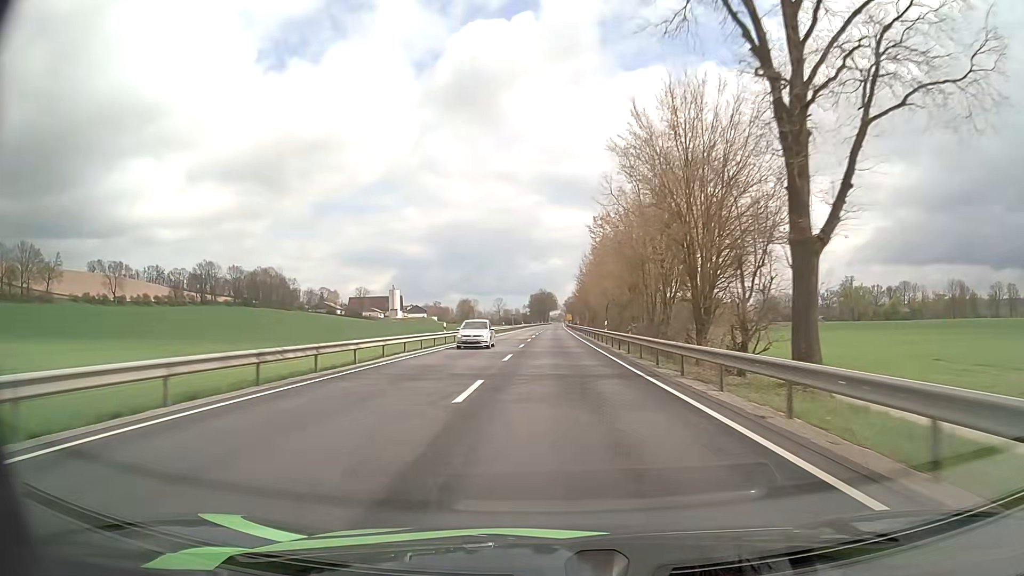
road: primary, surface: asphalt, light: Day
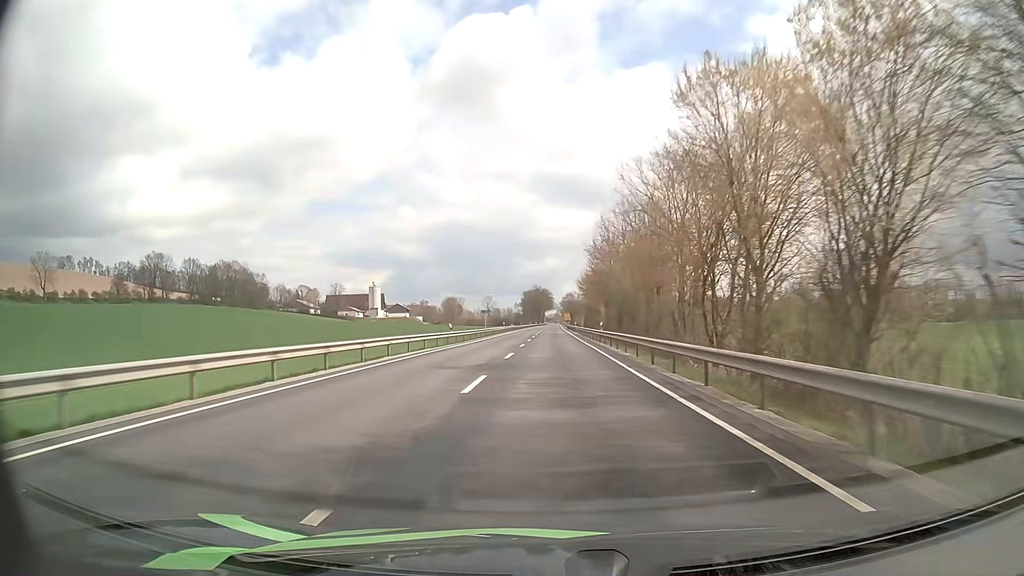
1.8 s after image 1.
(0.0, +47.0) m; 0°
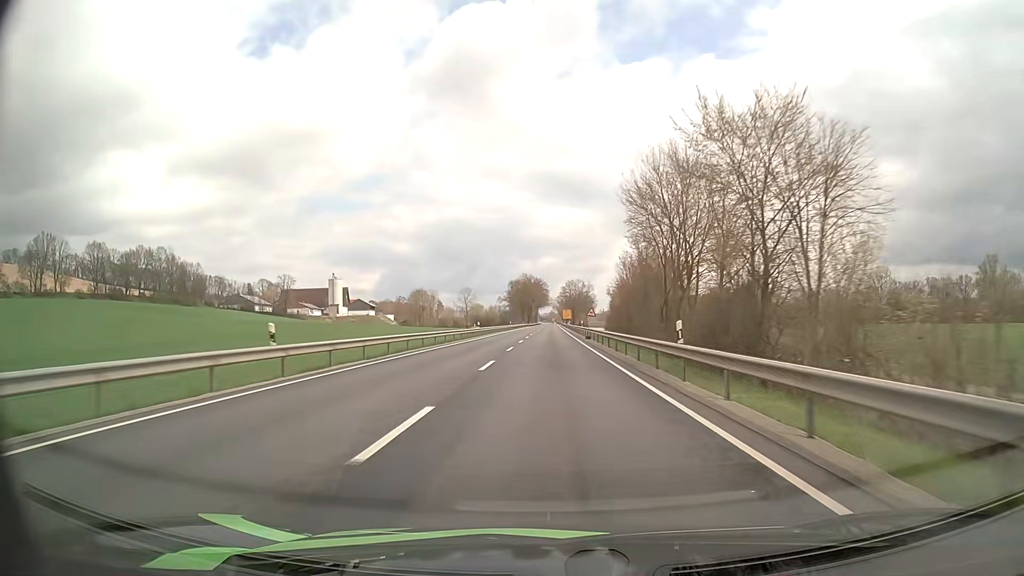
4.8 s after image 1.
(+0.6, +79.2) m; 0°
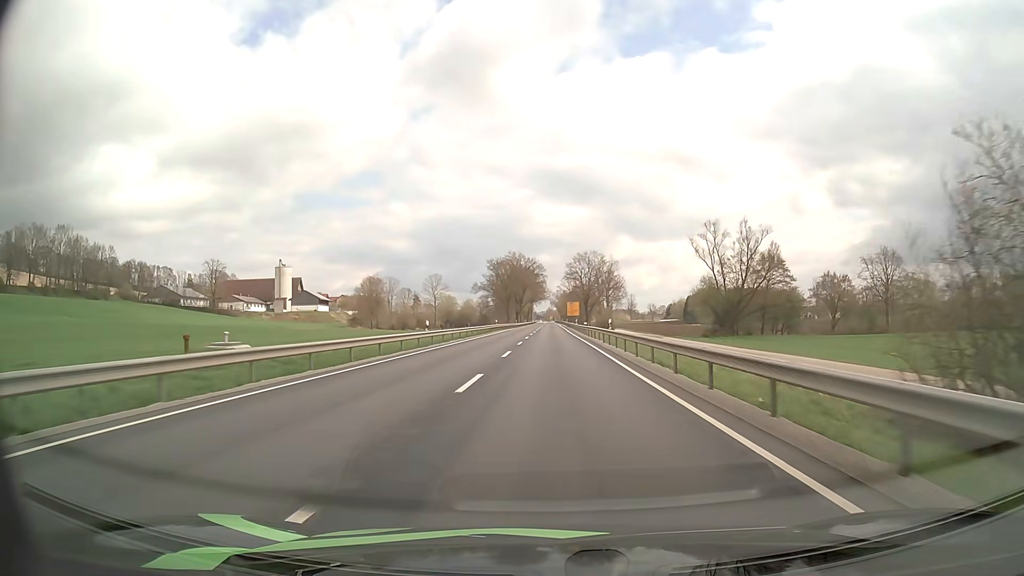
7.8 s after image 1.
(+0.1, +78.6) m; 0°
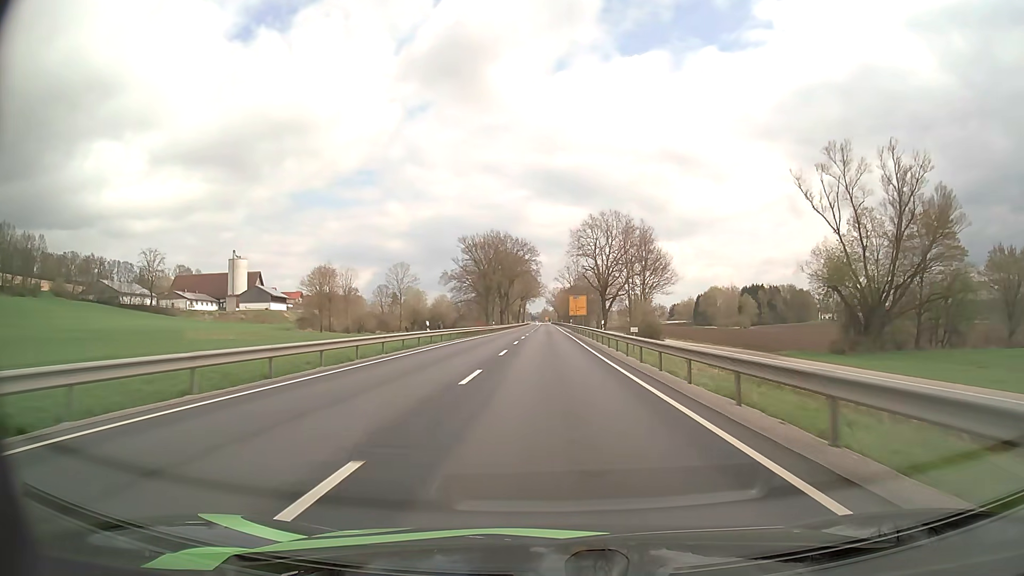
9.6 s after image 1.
(+0.1, +46.8) m; 0°
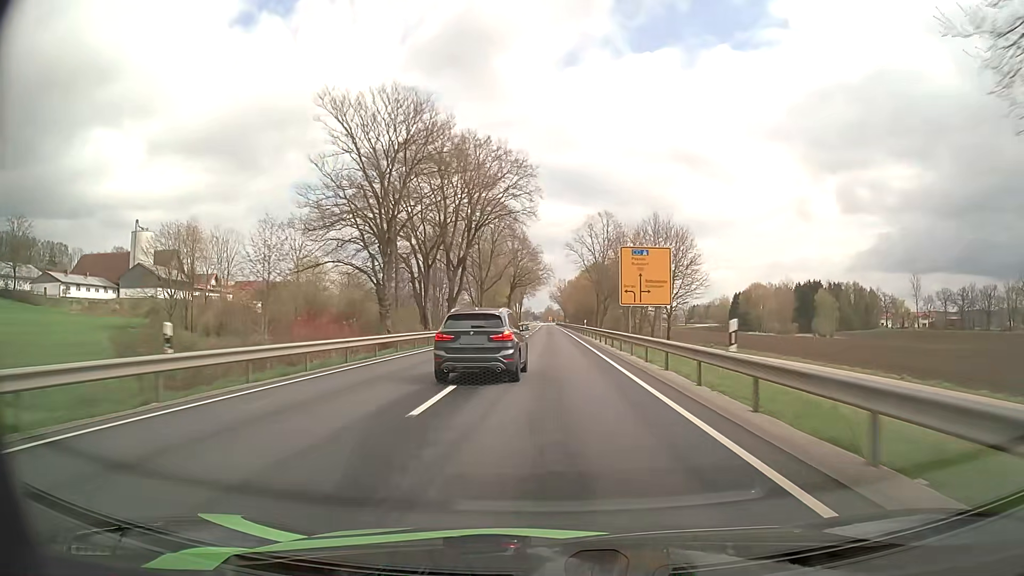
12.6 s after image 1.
(-0.2, +77.7) m; 0°
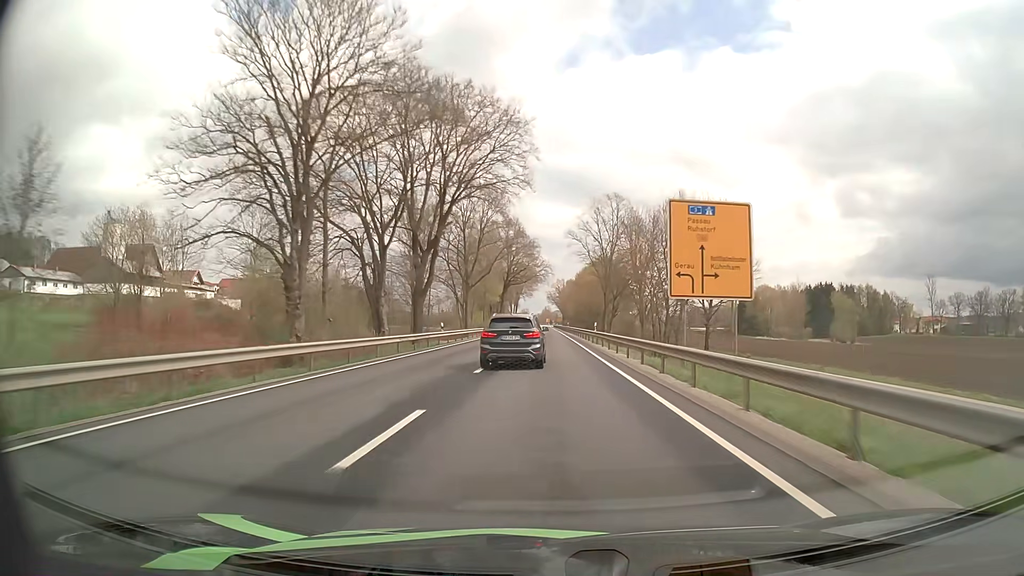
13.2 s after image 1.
(0.0, +15.6) m; 0°
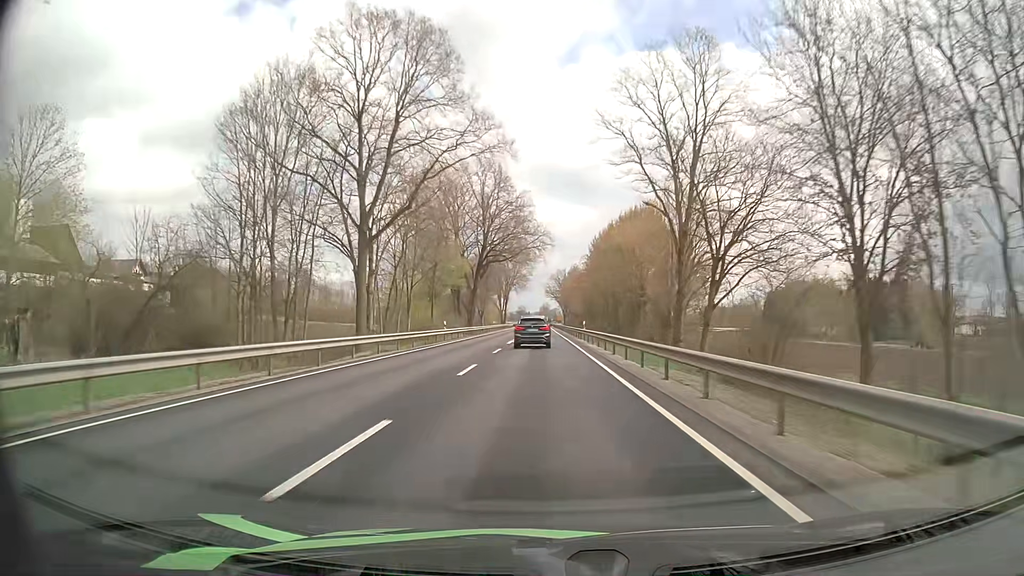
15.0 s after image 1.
(+0.2, +46.7) m; 0°
(0, +10) (0, +20) (0, +30) (0, +40) (0, +50) (0, +60) (0, +70) (0, +80) (0, +90) (-1, +100) m
